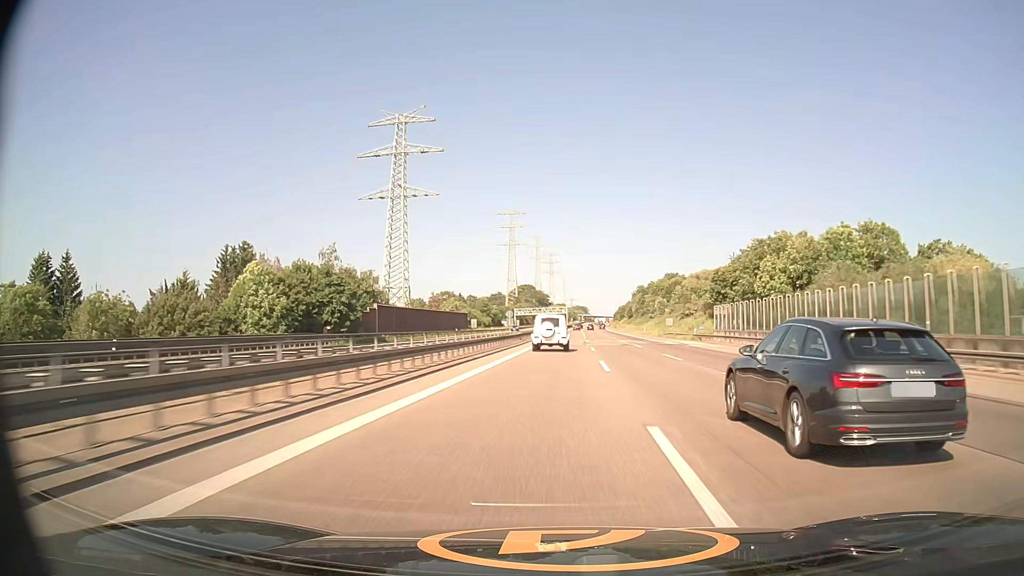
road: motorway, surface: asphalt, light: Day
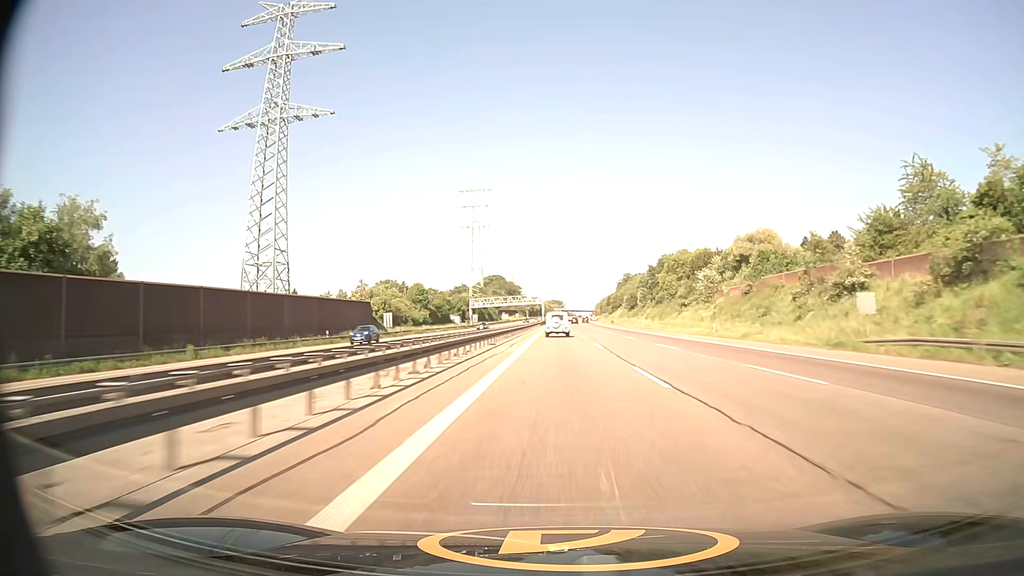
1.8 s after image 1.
(+1.3, +68.5) m; +2°
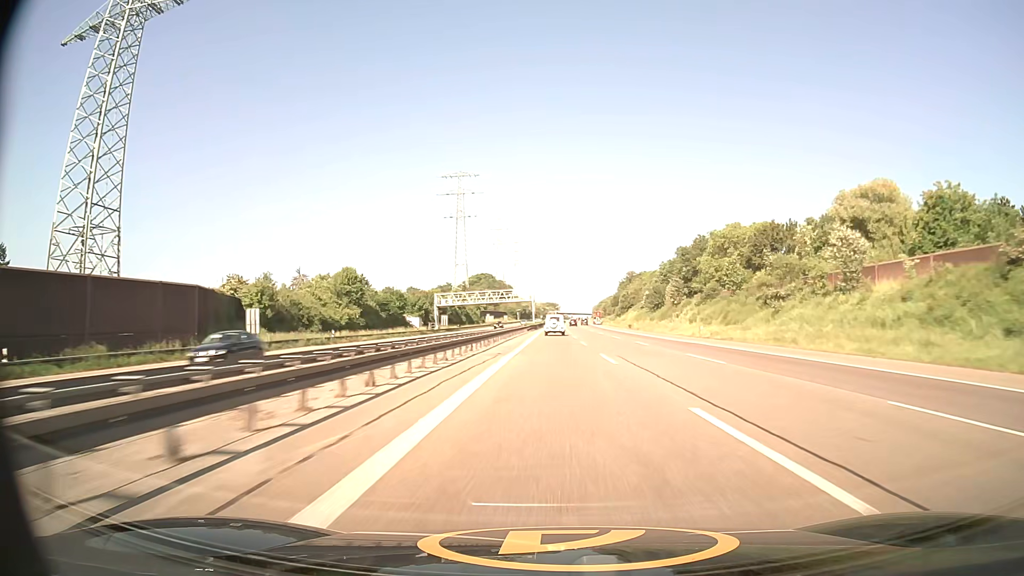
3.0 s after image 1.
(+0.5, +45.7) m; +1°
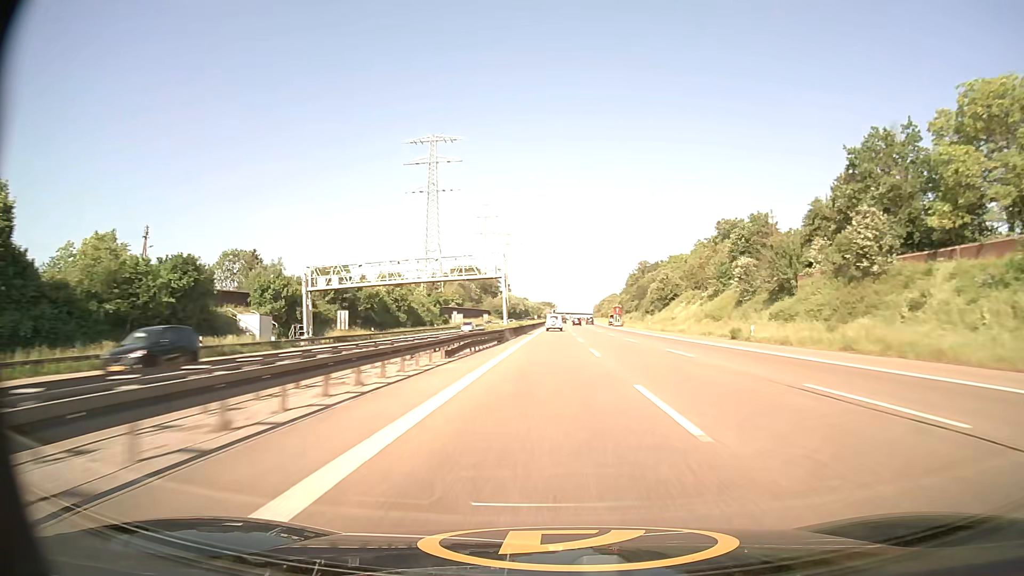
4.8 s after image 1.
(+0.2, +68.0) m; 0°
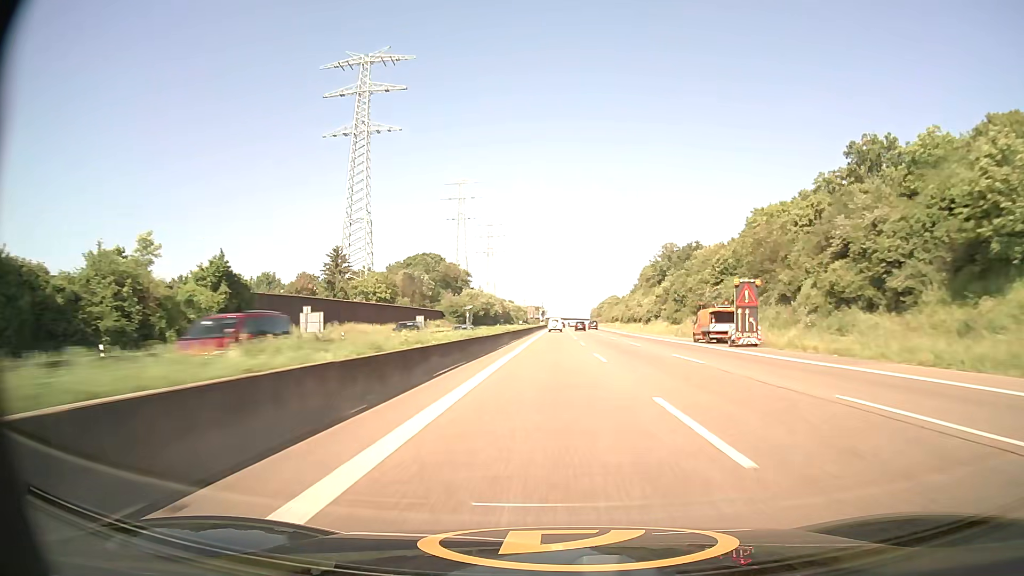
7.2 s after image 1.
(+0.5, +91.4) m; +1°
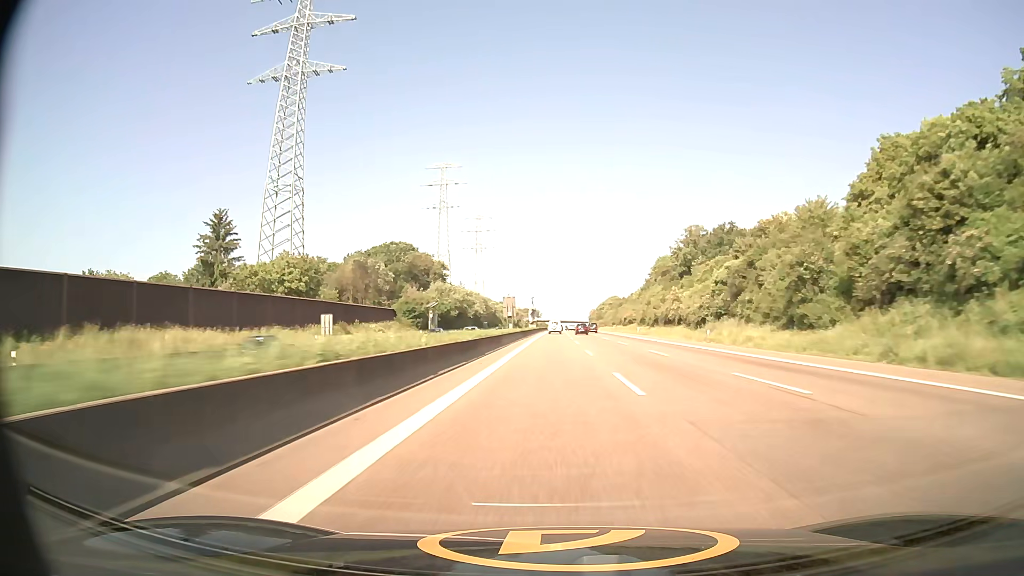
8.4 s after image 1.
(+0.3, +46.7) m; +1°
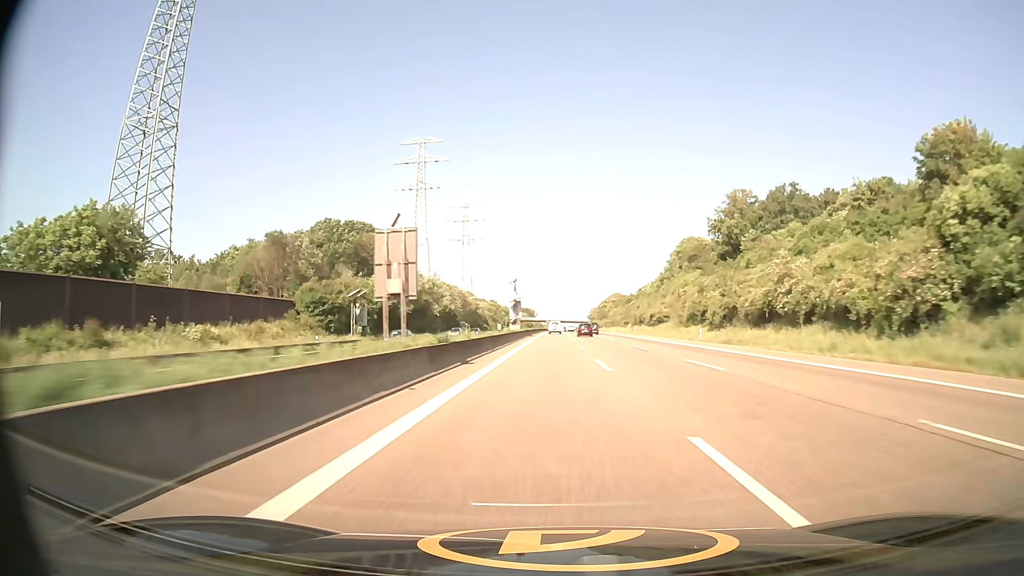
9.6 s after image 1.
(+0.2, +47.2) m; 0°
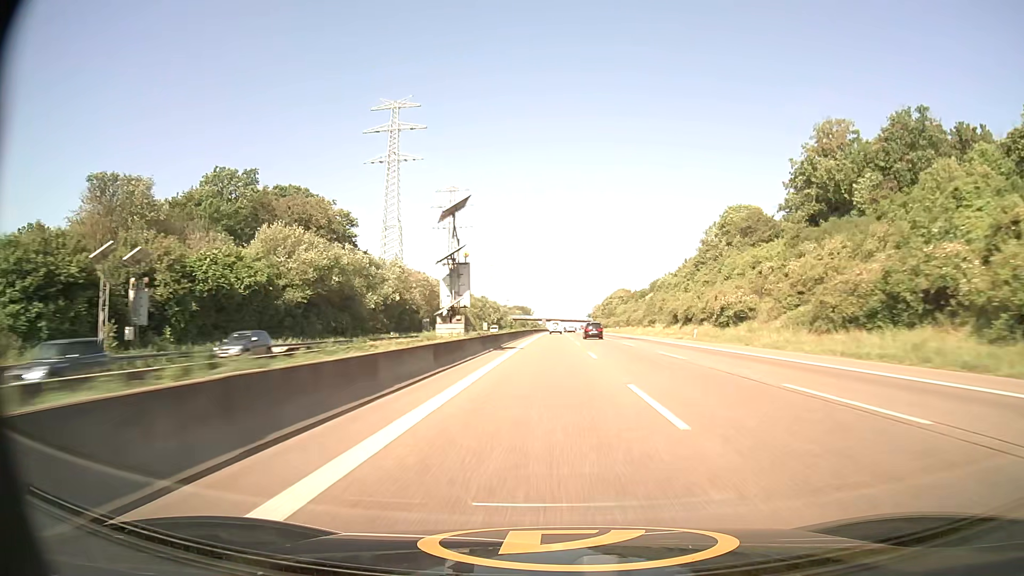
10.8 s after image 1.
(0.0, +47.3) m; 0°
(0, +10) (0, +20) (0, +30) (0, +40) (0, +50) (0, +60) (0, +70) (0, +80) (0, +90) (0, +100) m
